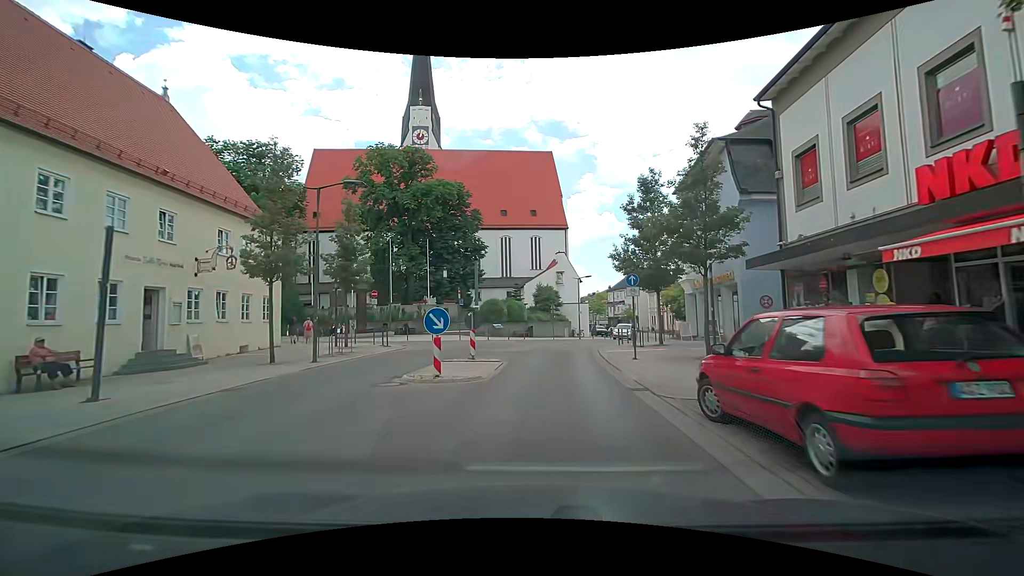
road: tertiary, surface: paving_stones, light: Day
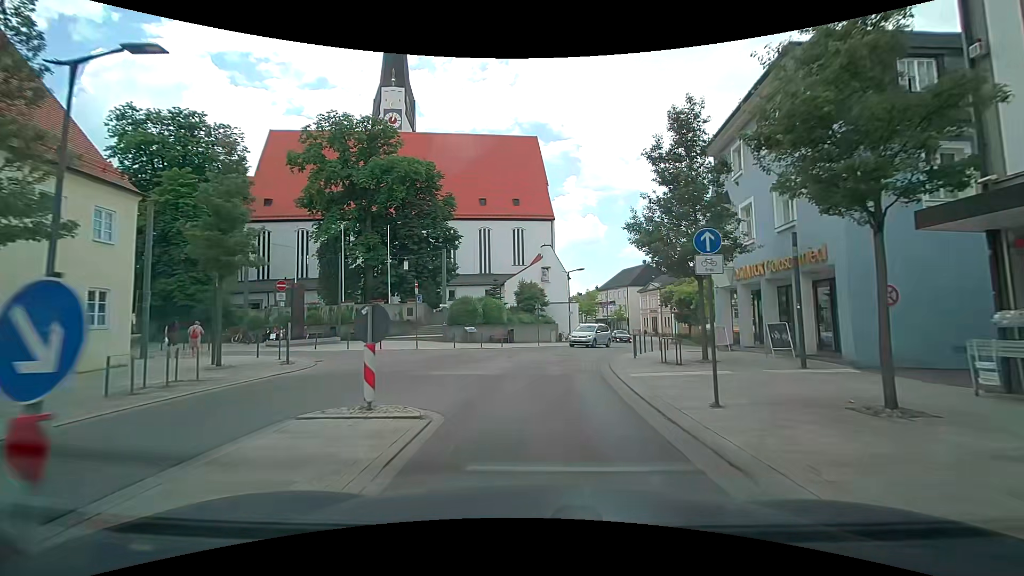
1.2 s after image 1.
(+0.3, +8.6) m; +3°
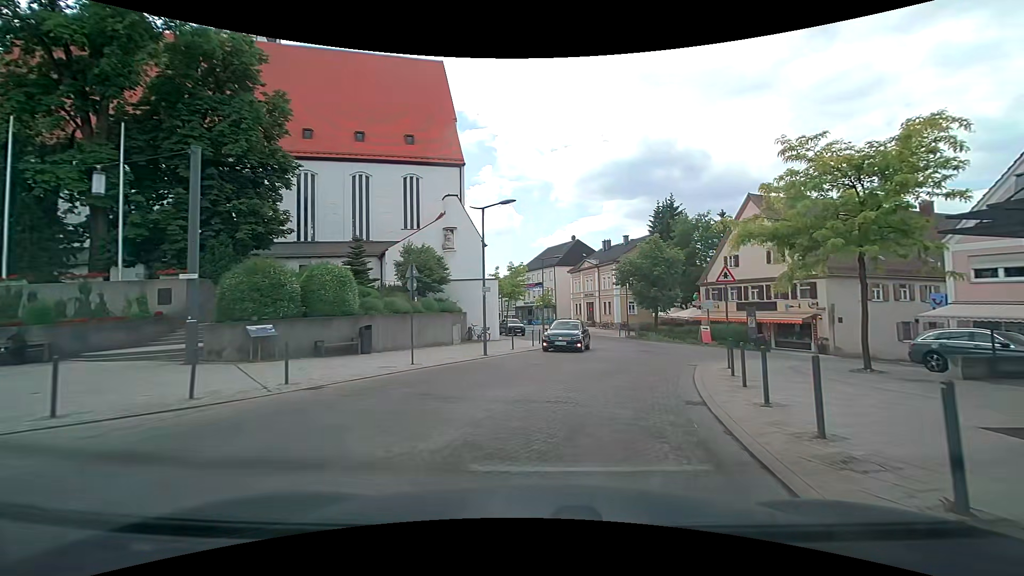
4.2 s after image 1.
(+1.0, +20.3) m; +9°
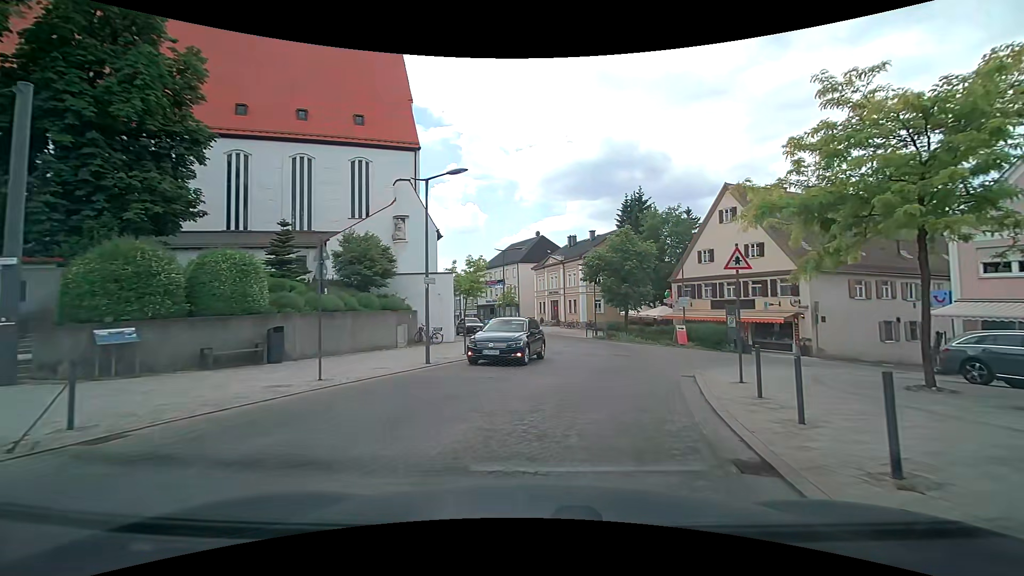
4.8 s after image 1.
(+0.1, +3.9) m; +4°
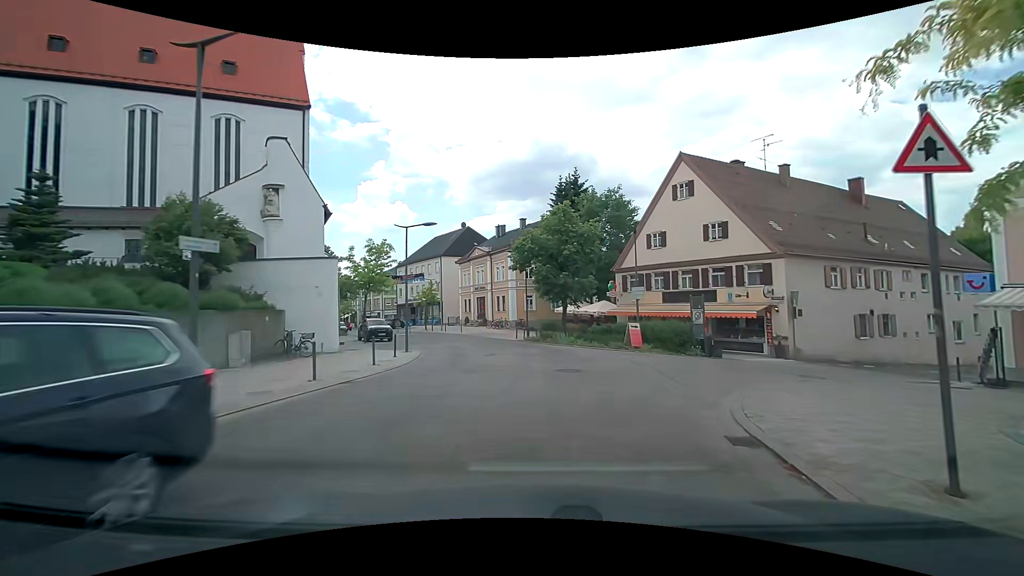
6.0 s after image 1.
(+0.5, +7.6) m; +8°
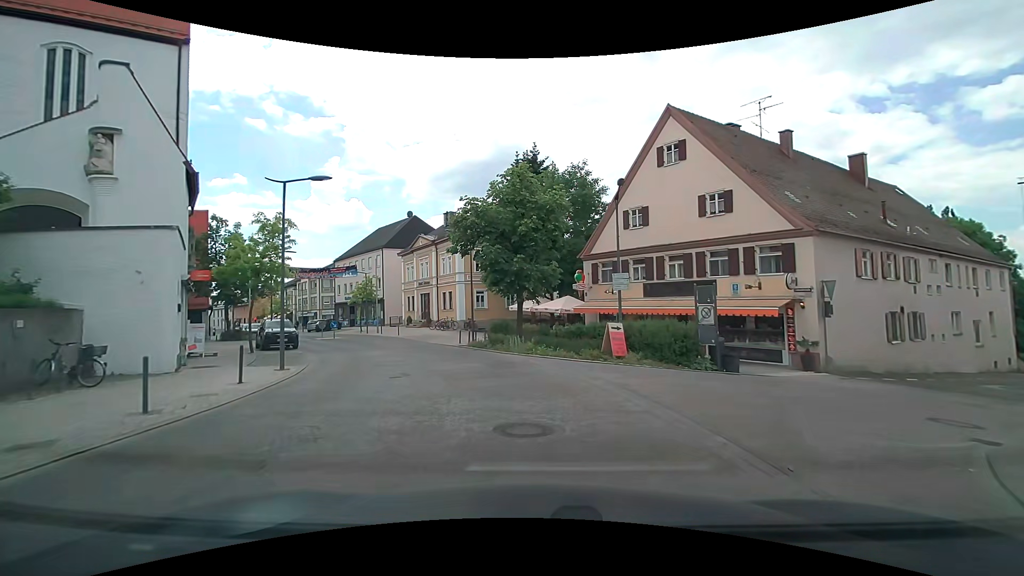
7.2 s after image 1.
(+0.3, +7.4) m; +4°
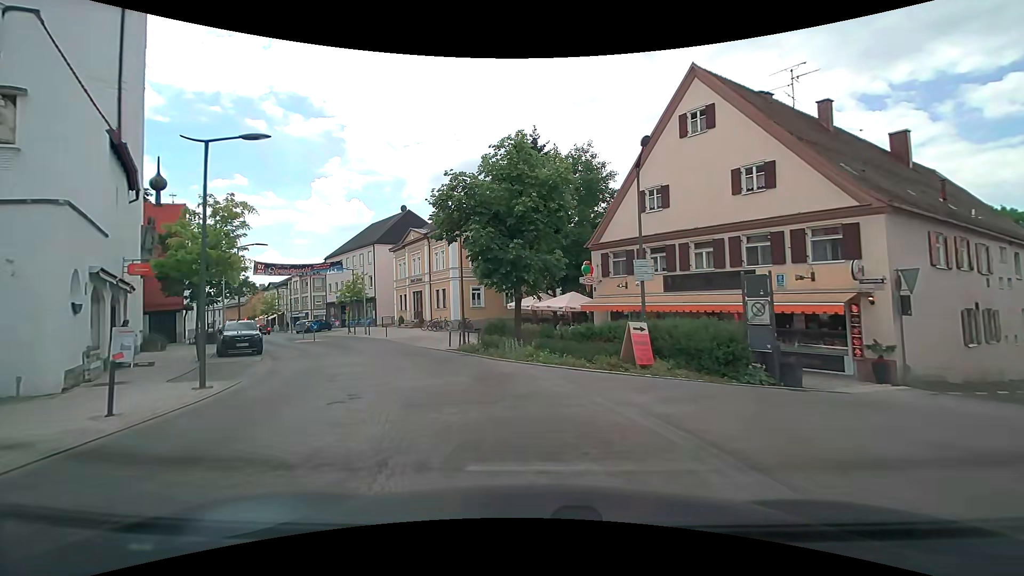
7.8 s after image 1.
(0.0, +3.8) m; 0°
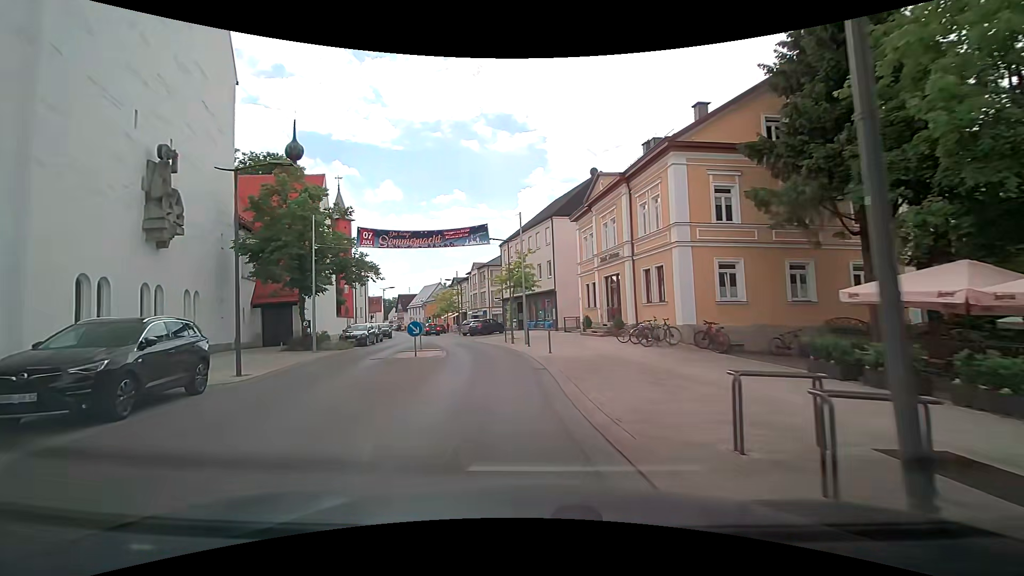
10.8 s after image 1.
(-3.5, +18.9) m; -24°
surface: asphalt
(-1, +10) (-2, +20) (-3, +30) (-6, +39) (-8, +49) (-11, +59) (-14, +68) (-17, +78) (-21, +87) (-23, +97) m
